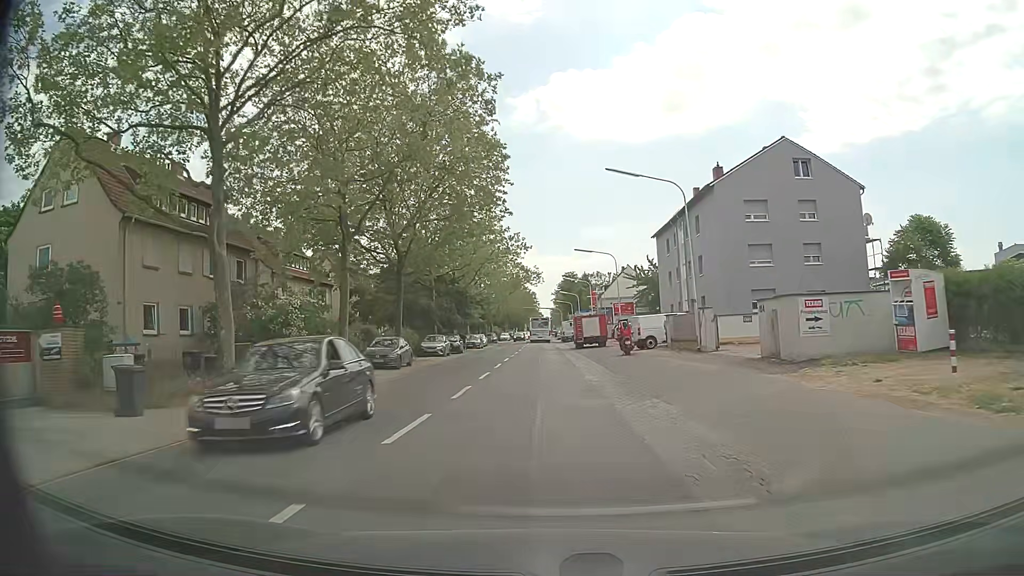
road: secondary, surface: asphalt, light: Day
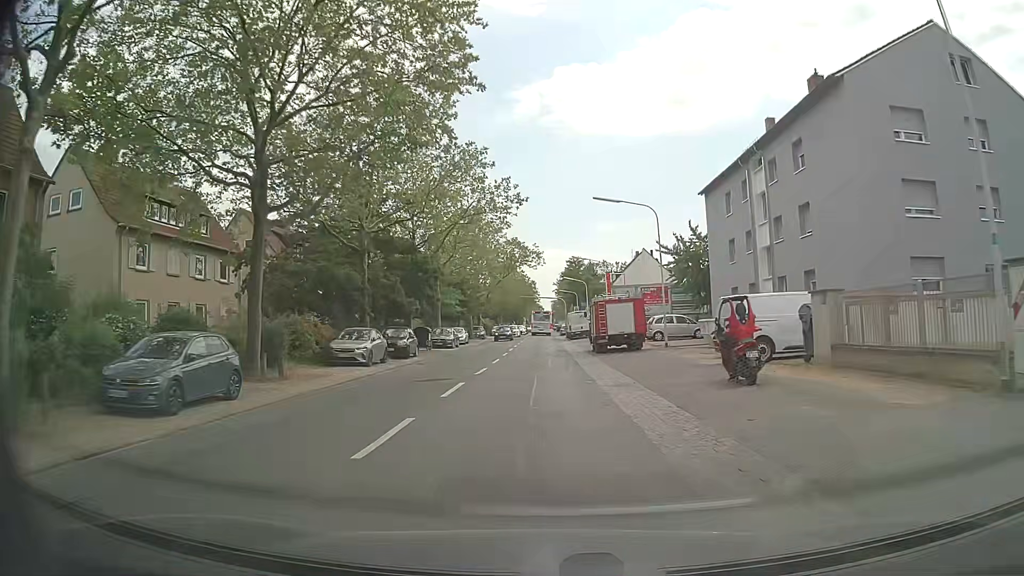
(+0.1, +19.6) m; +1°
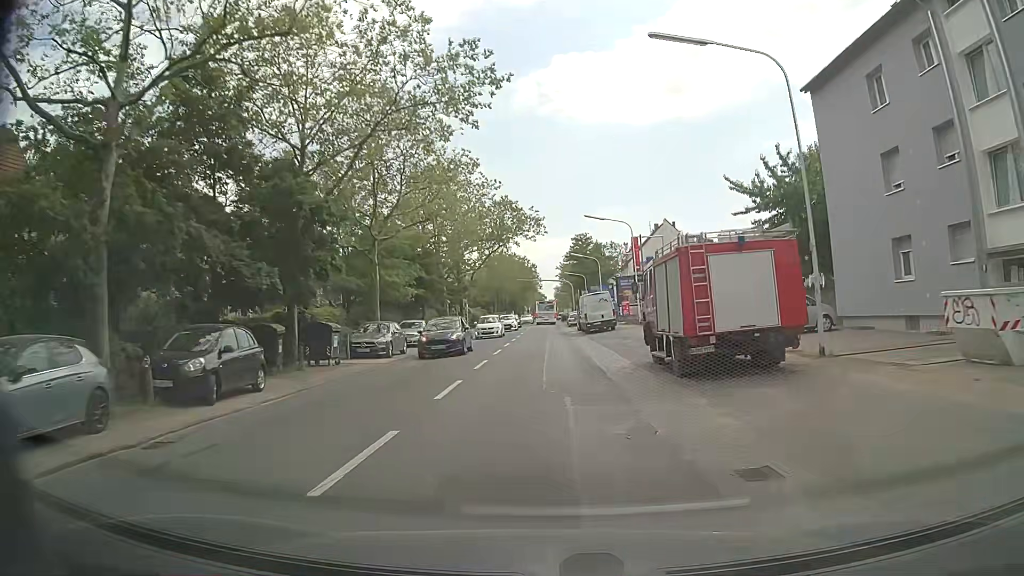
(-0.2, +19.7) m; -1°
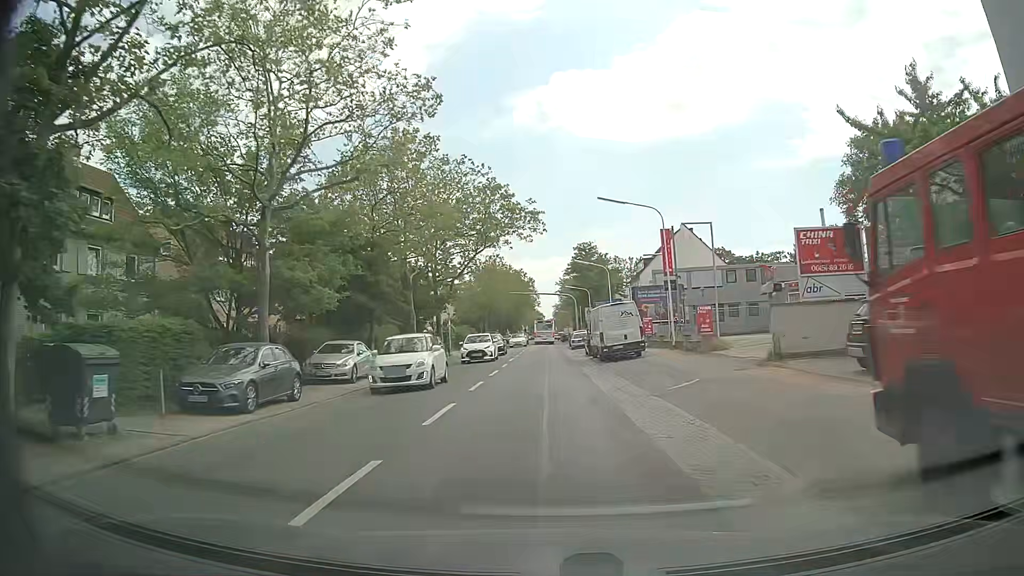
(0.0, +13.0) m; 0°
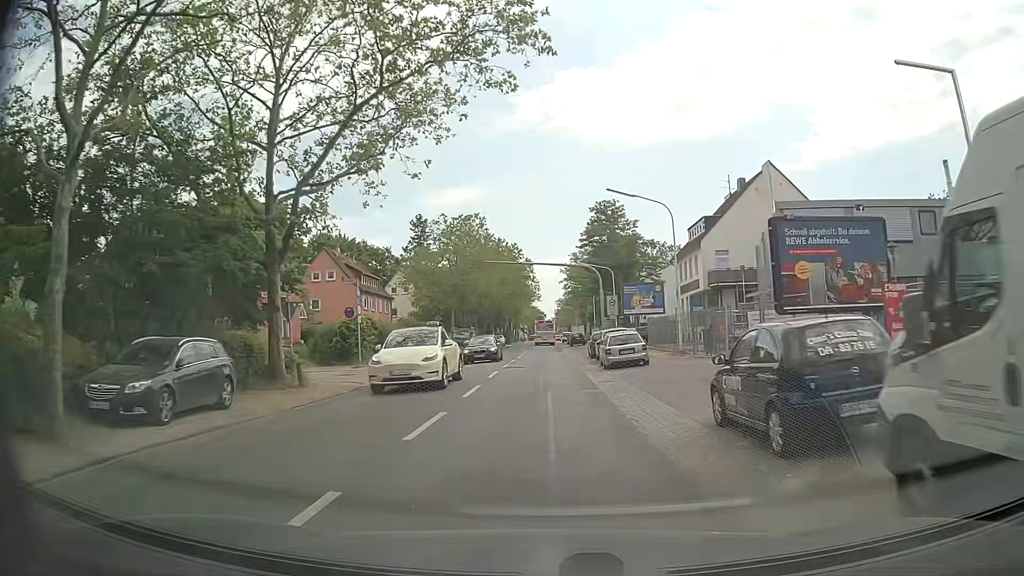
(+0.2, +31.6) m; +1°
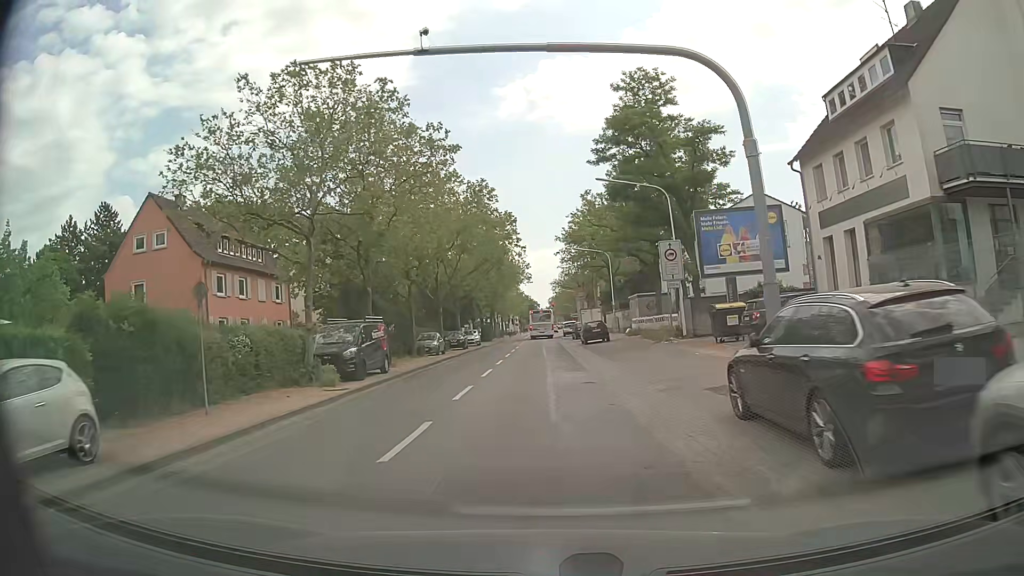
(-0.1, +32.2) m; +1°
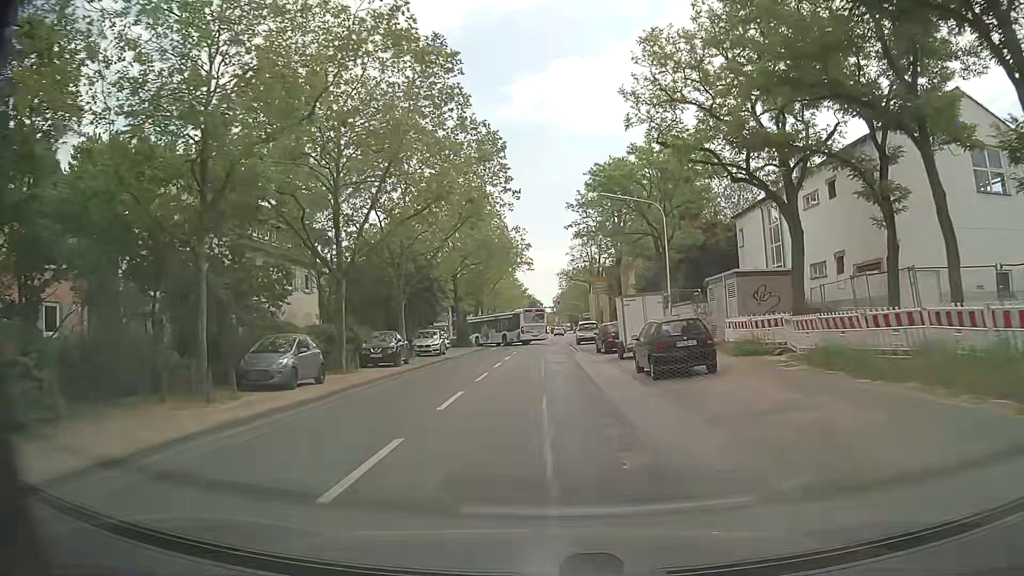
(-0.3, +25.9) m; 0°
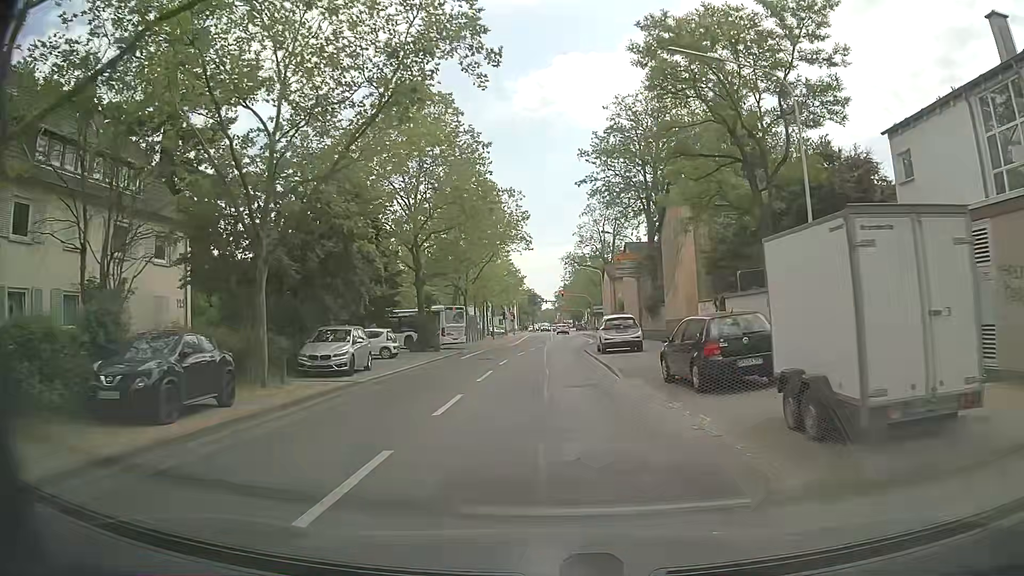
(-0.2, +19.1) m; 0°
